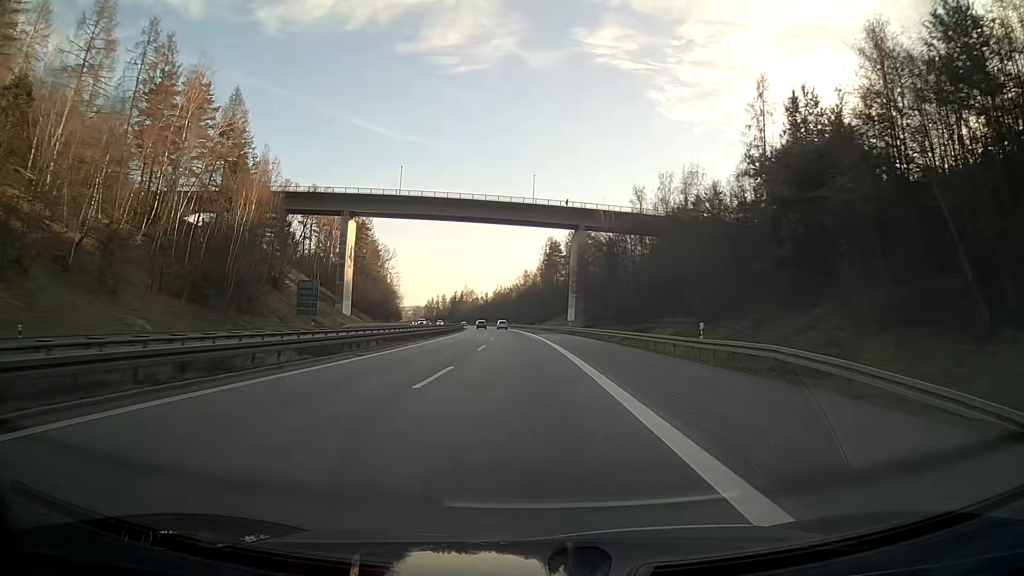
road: motorway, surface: asphalt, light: Day
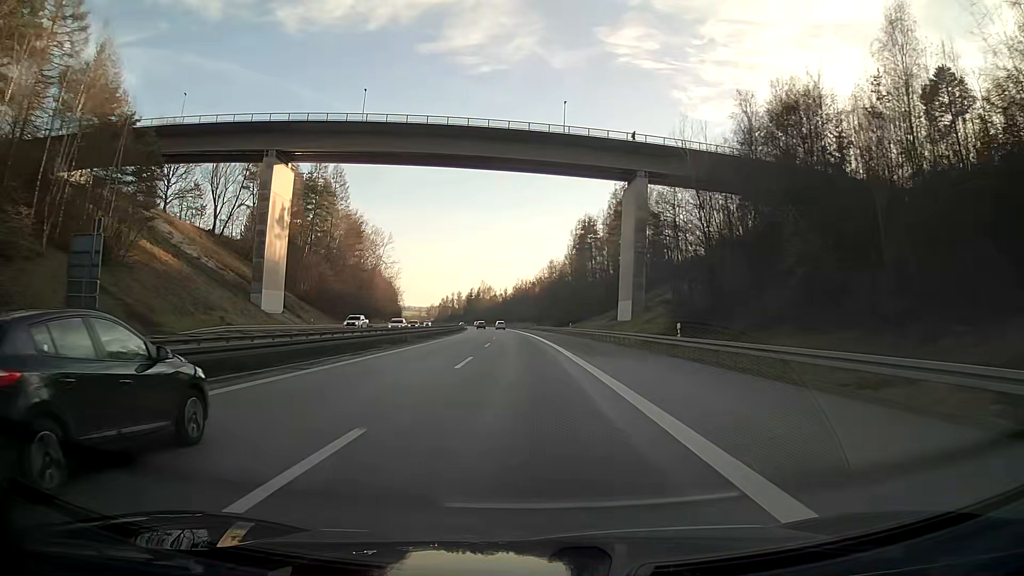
(-0.9, +48.0) m; -2°
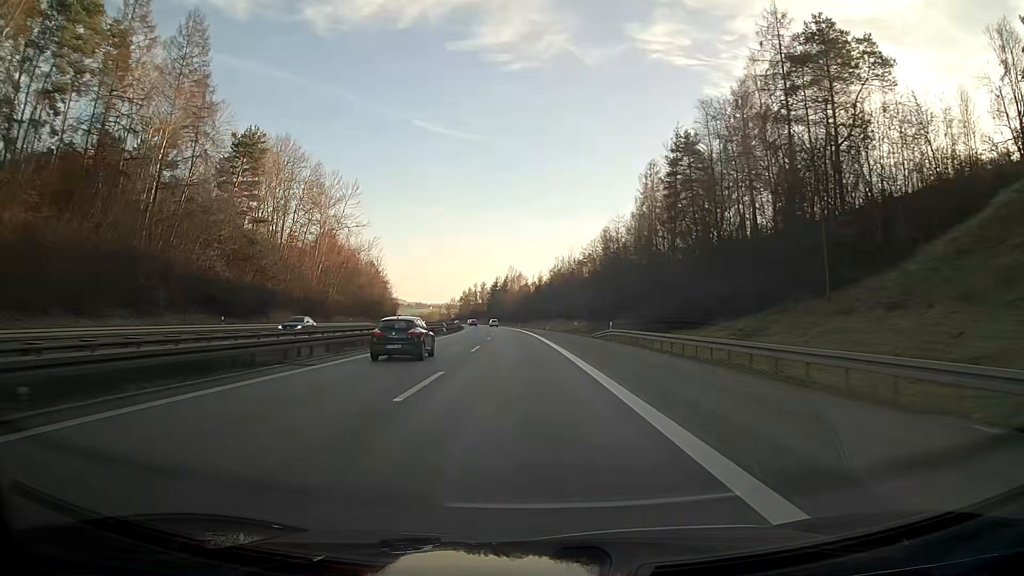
(-2.2, +80.1) m; -3°
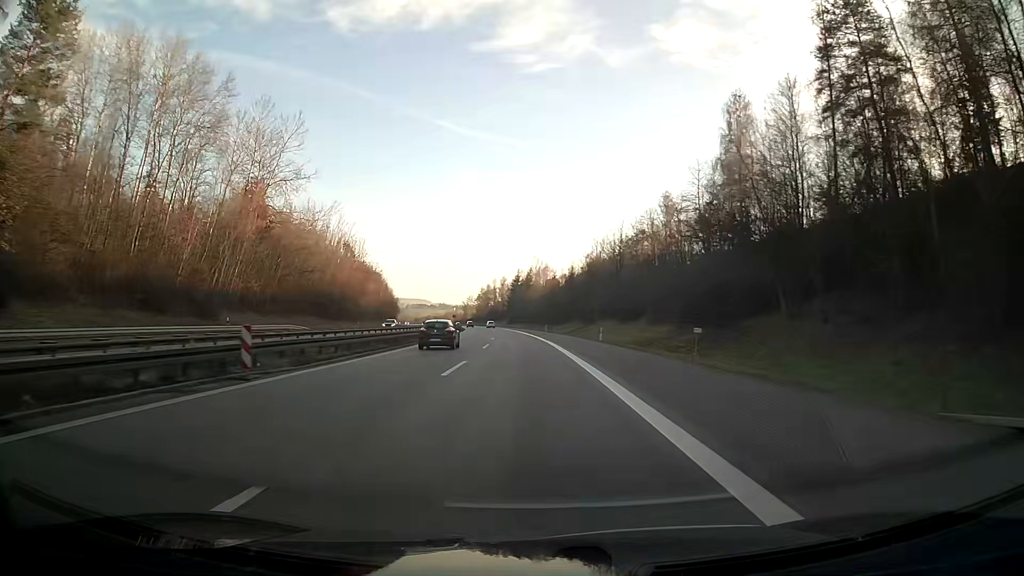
(-1.0, +48.1) m; -2°
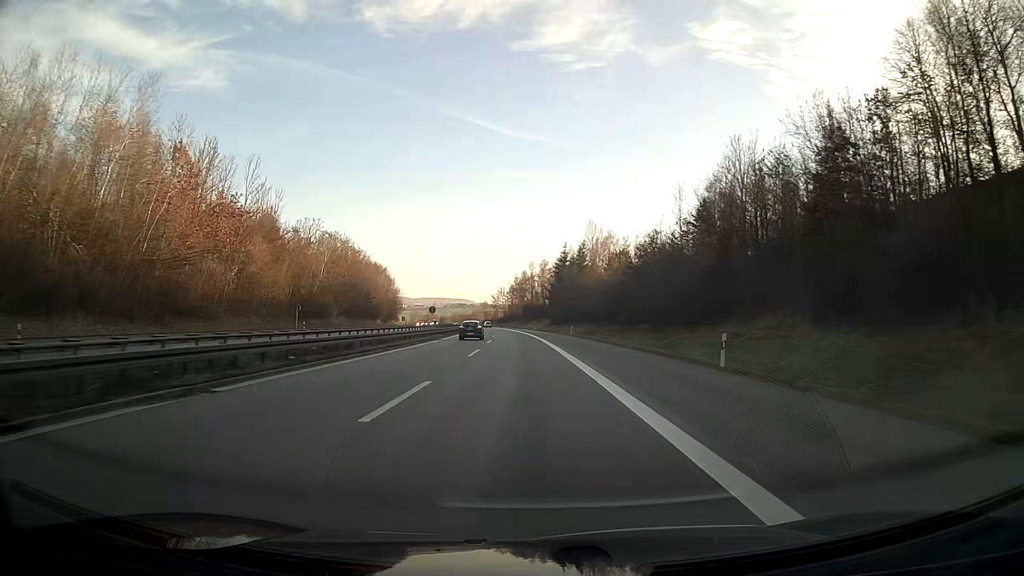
(-2.4, +80.1) m; -4°
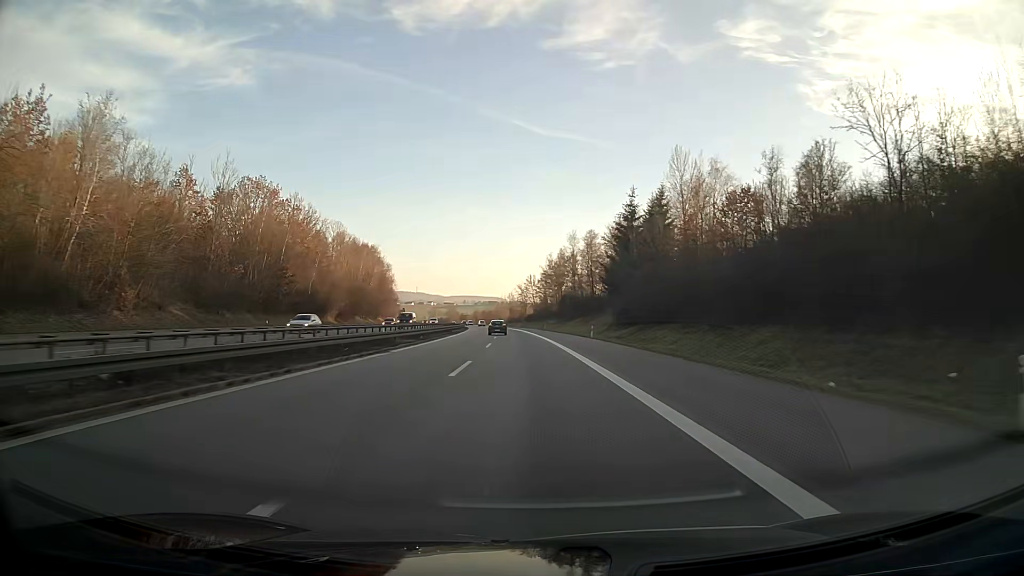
(-1.6, +64.1) m; -3°
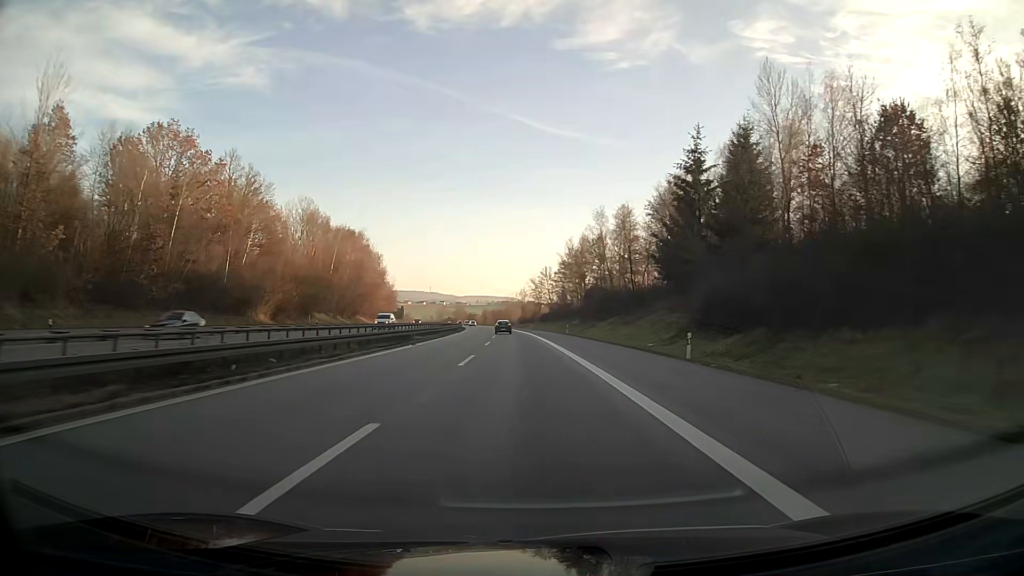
(-0.4, +32.0) m; -1°
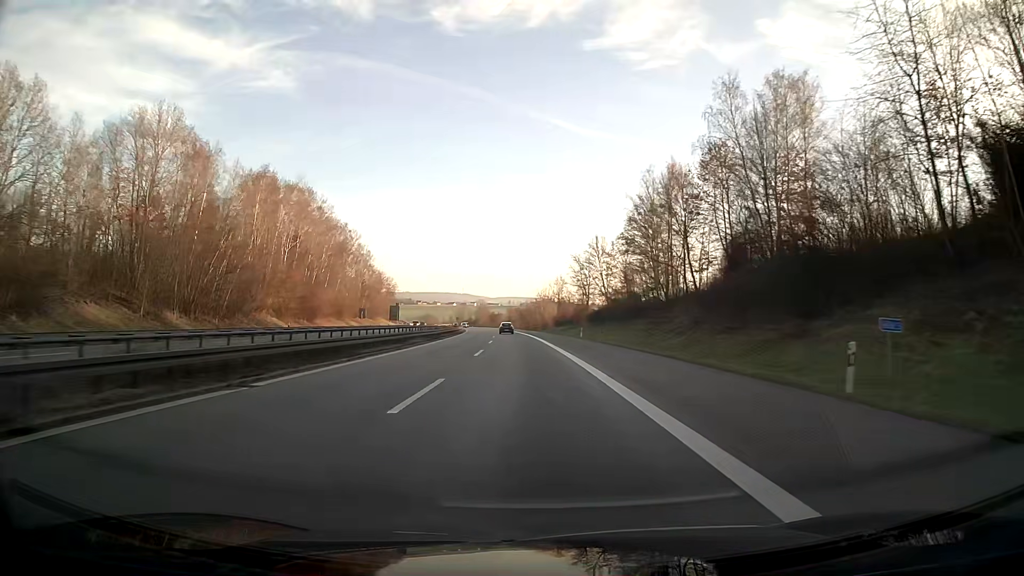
(-1.5, +64.1) m; -3°
